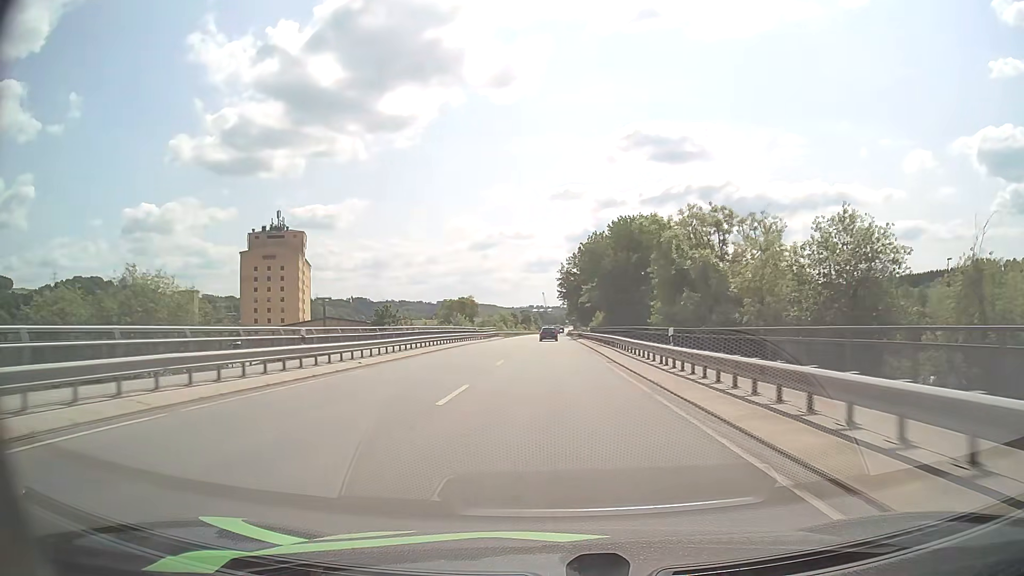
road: primary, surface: asphalt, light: Day
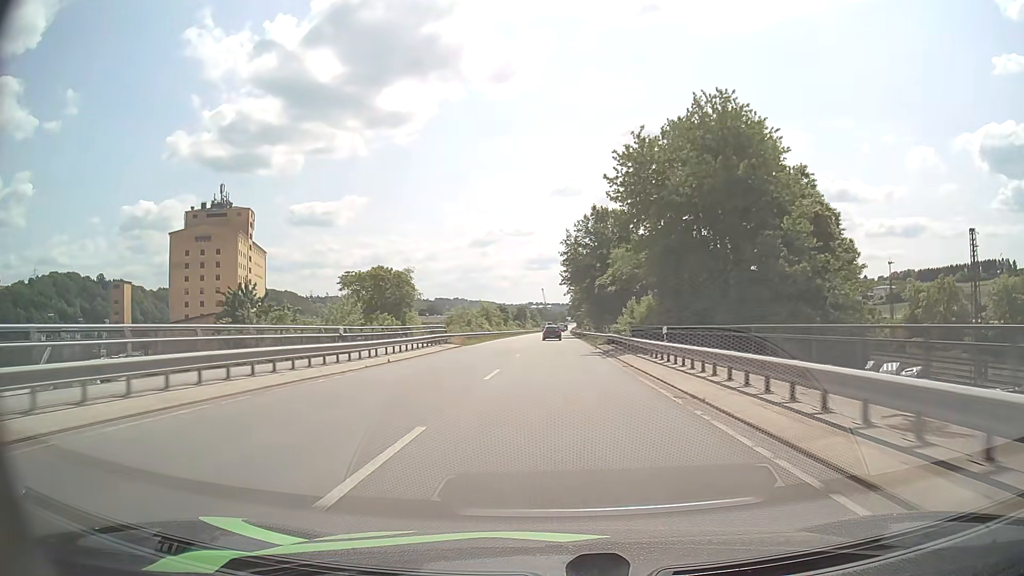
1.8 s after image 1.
(0.0, +42.8) m; 0°
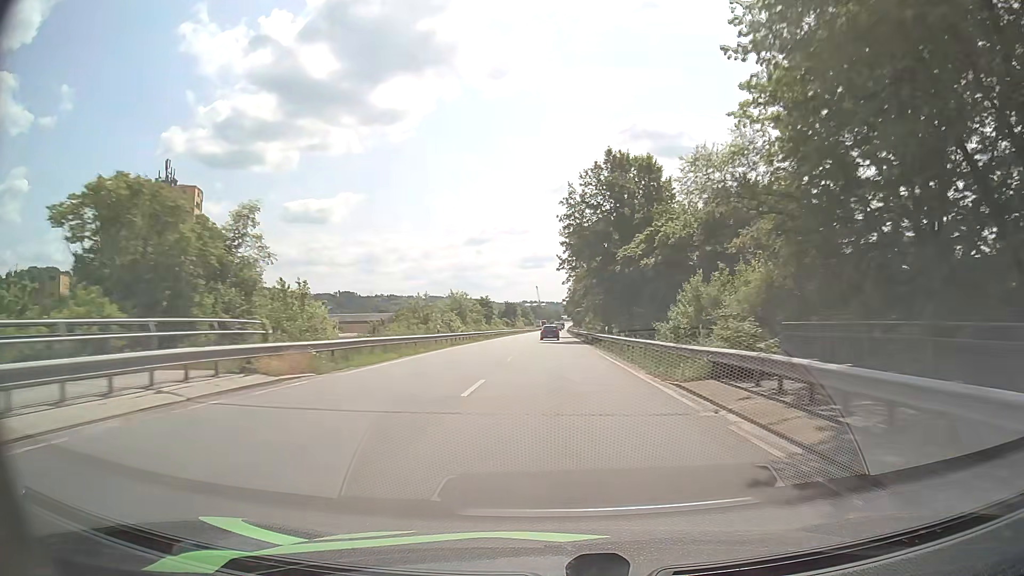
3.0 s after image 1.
(+0.1, +28.7) m; 0°
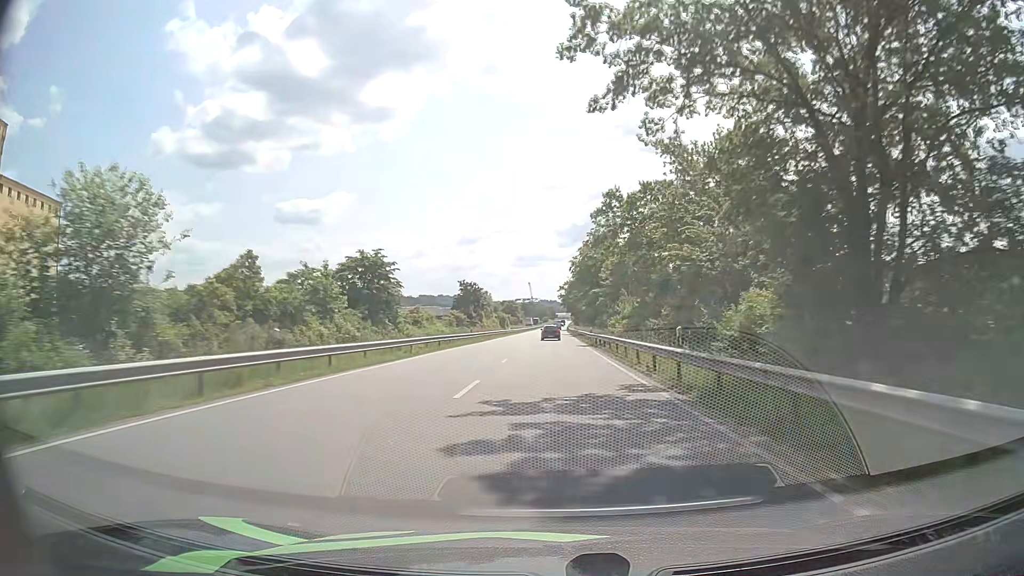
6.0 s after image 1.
(+0.7, +72.3) m; +1°
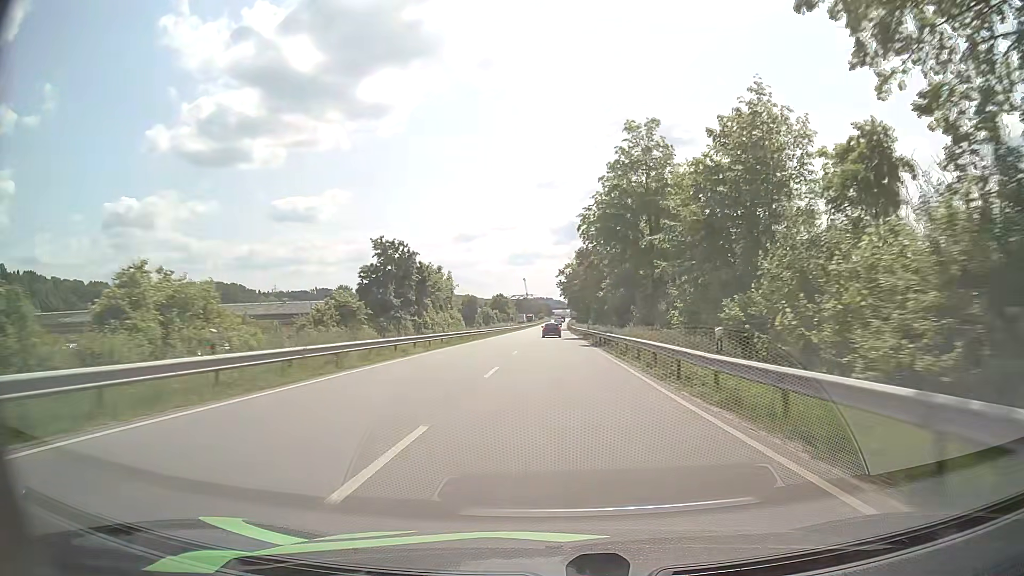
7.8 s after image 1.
(+0.2, +43.5) m; 0°
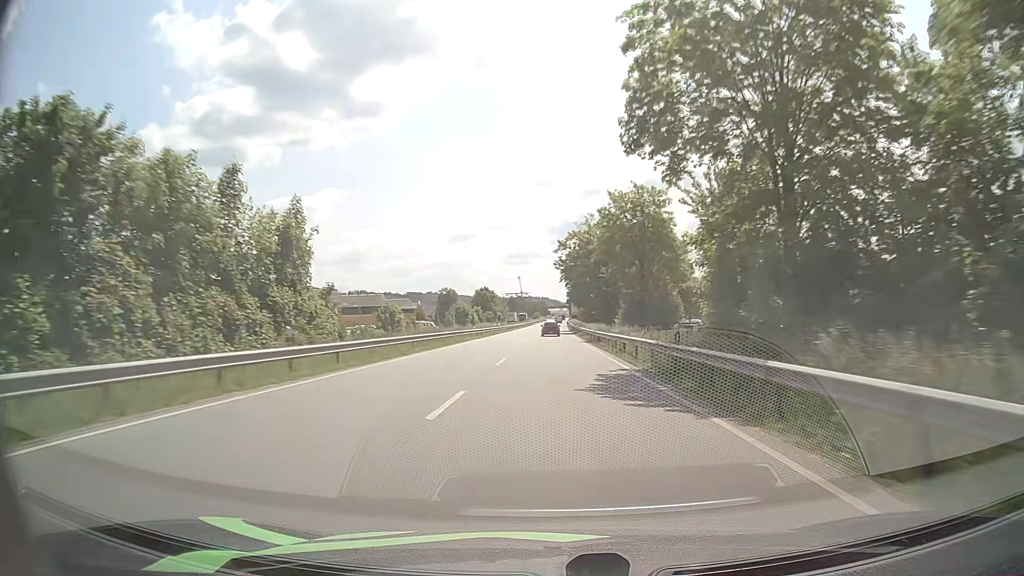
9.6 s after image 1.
(+0.1, +43.9) m; +1°
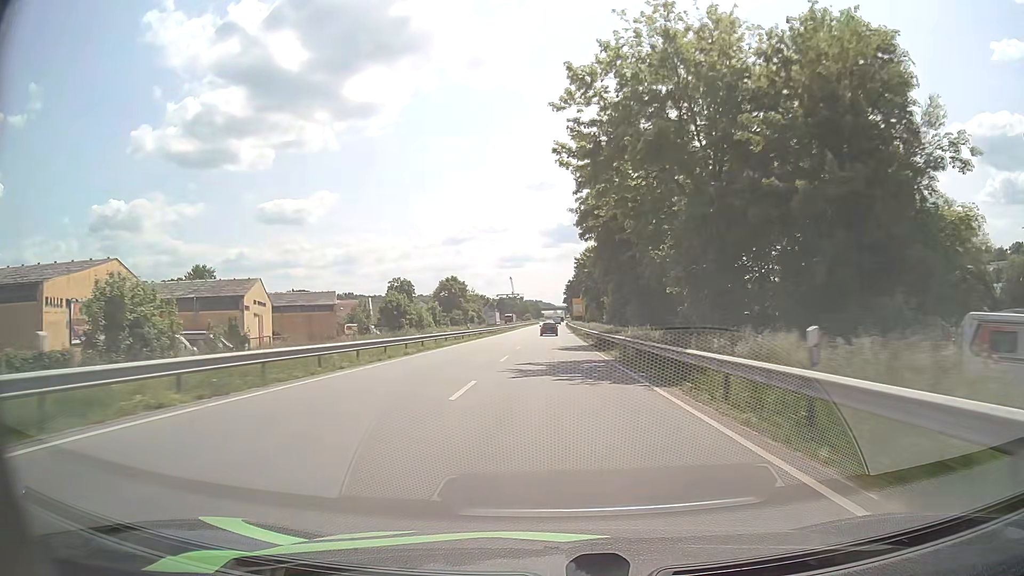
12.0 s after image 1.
(-0.3, +57.6) m; 0°
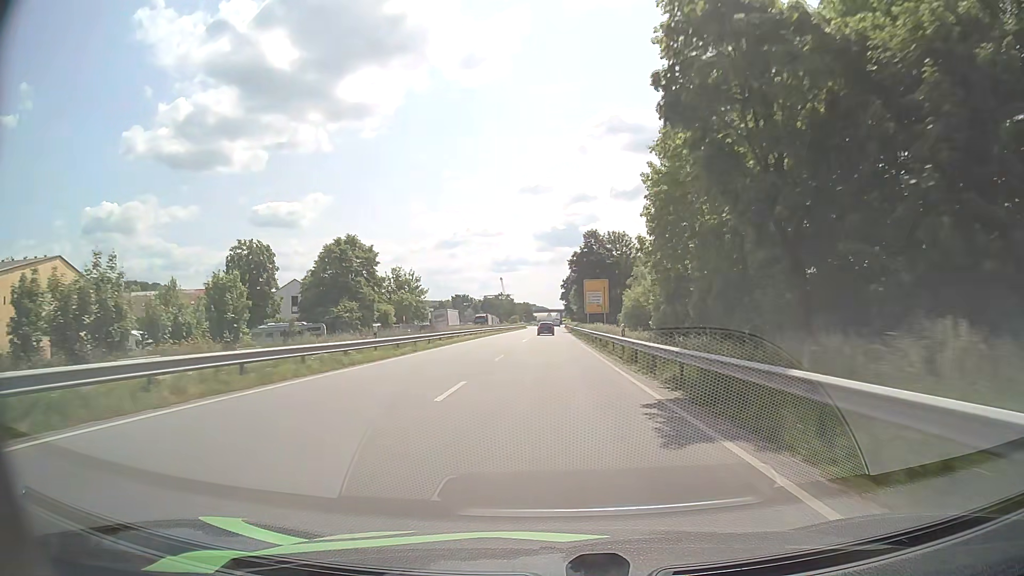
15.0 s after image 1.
(+0.3, +72.9) m; 0°
(0, +10) (0, +20) (0, +30) (0, +40) (0, +50) (0, +60) (+1, +70) (+1, +80) (+1, +90) (+1, +100) m
